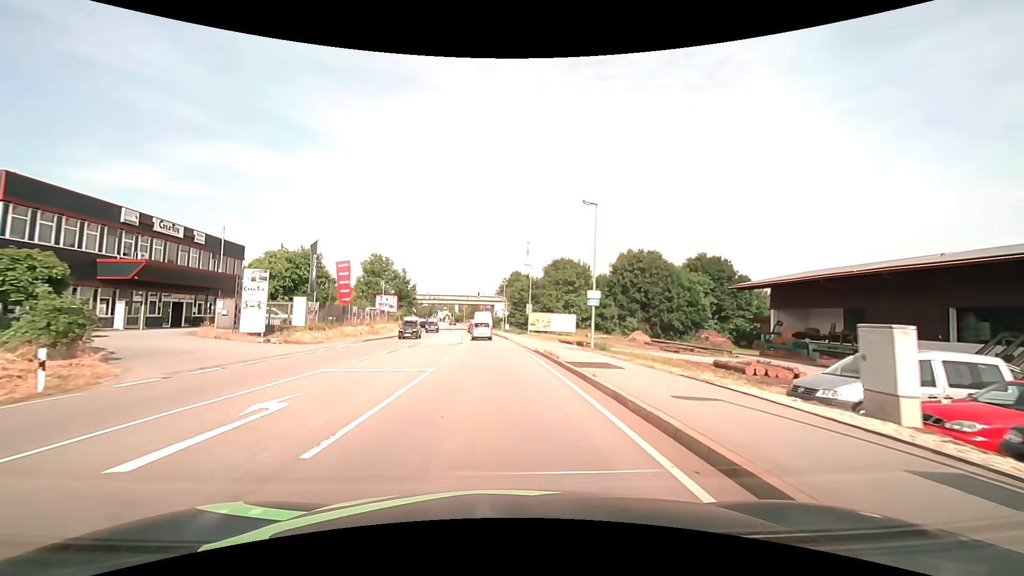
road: primary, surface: asphalt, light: Day
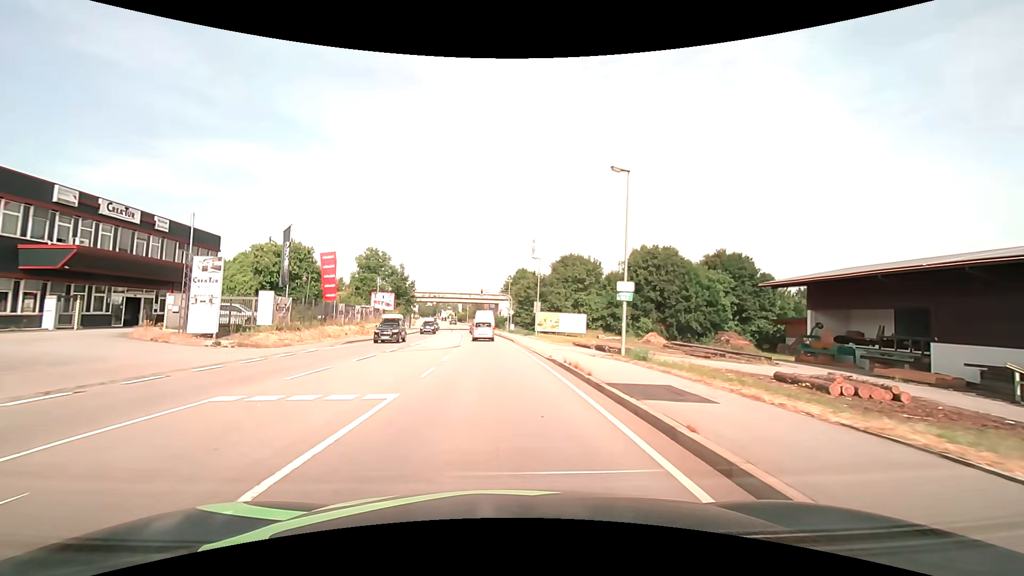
(0.0, +5.8) m; 0°
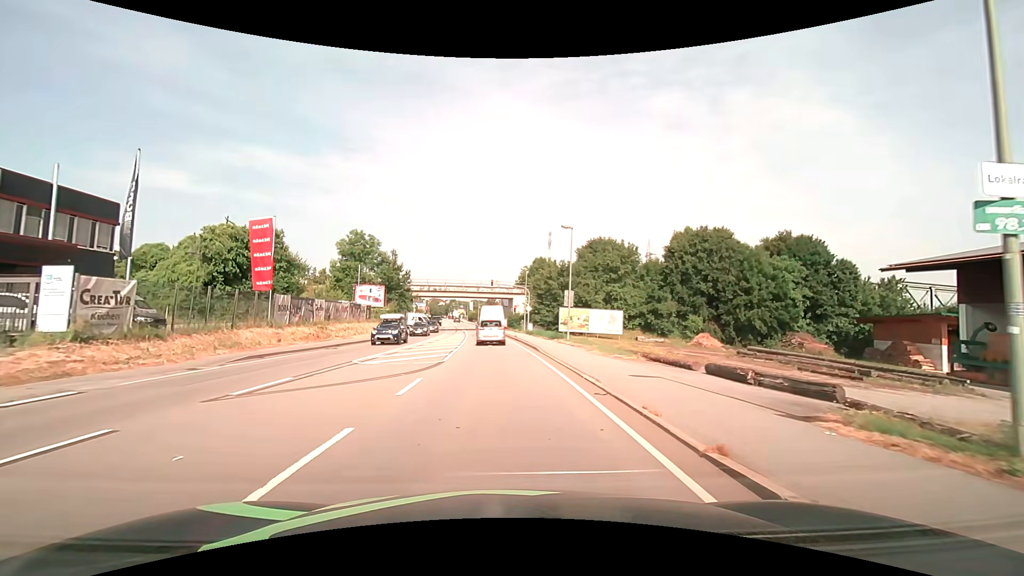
(-0.2, +14.9) m; -2°
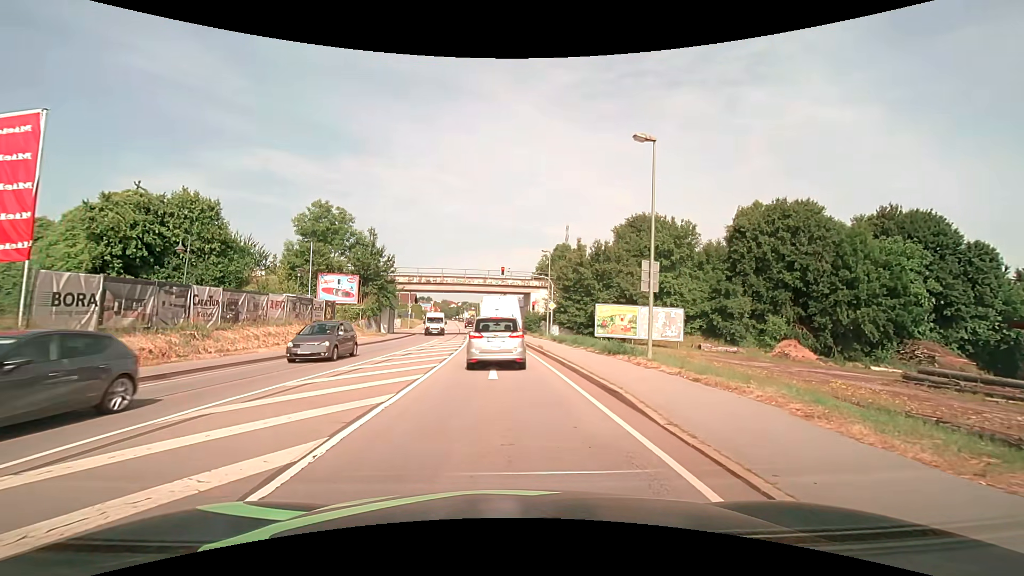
(-0.2, +16.3) m; -1°
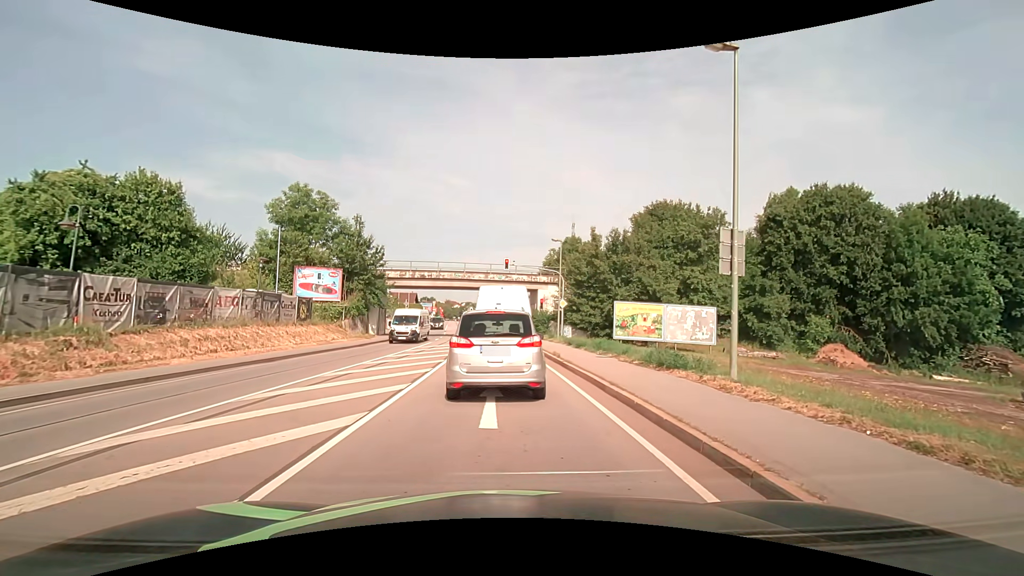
(-0.1, +5.8) m; 0°
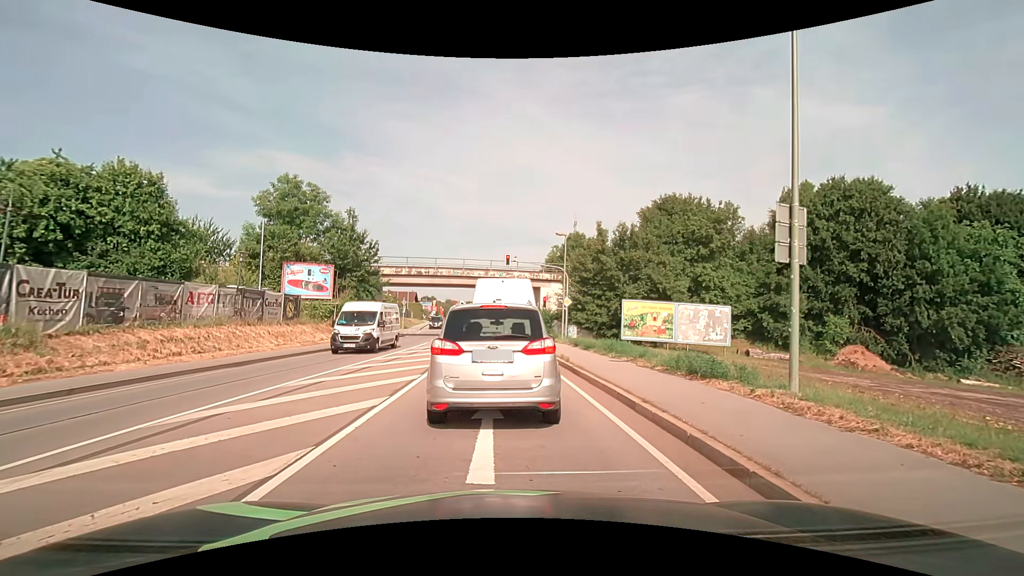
(0.0, +2.1) m; -2°
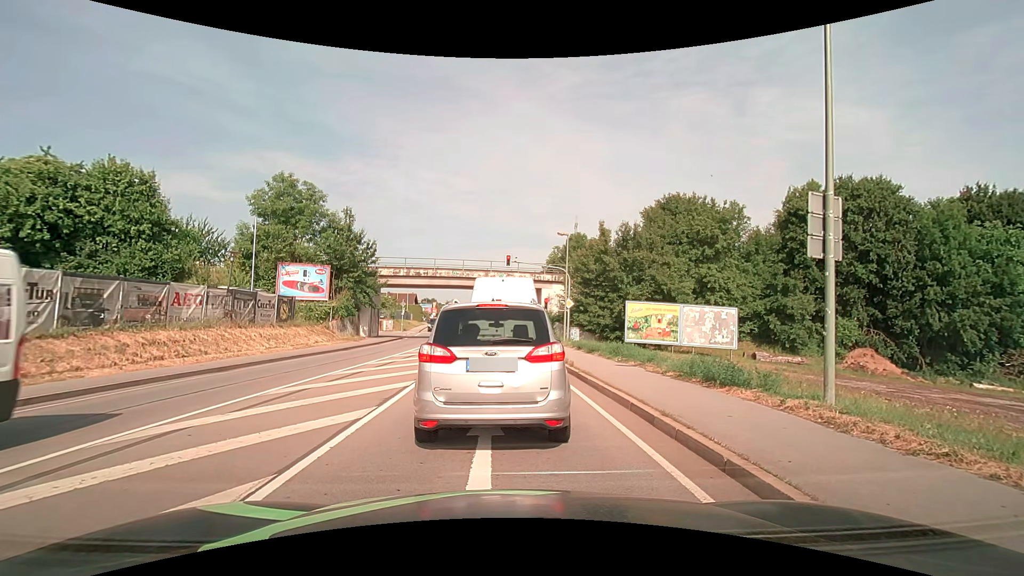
(0.0, +0.9) m; 0°
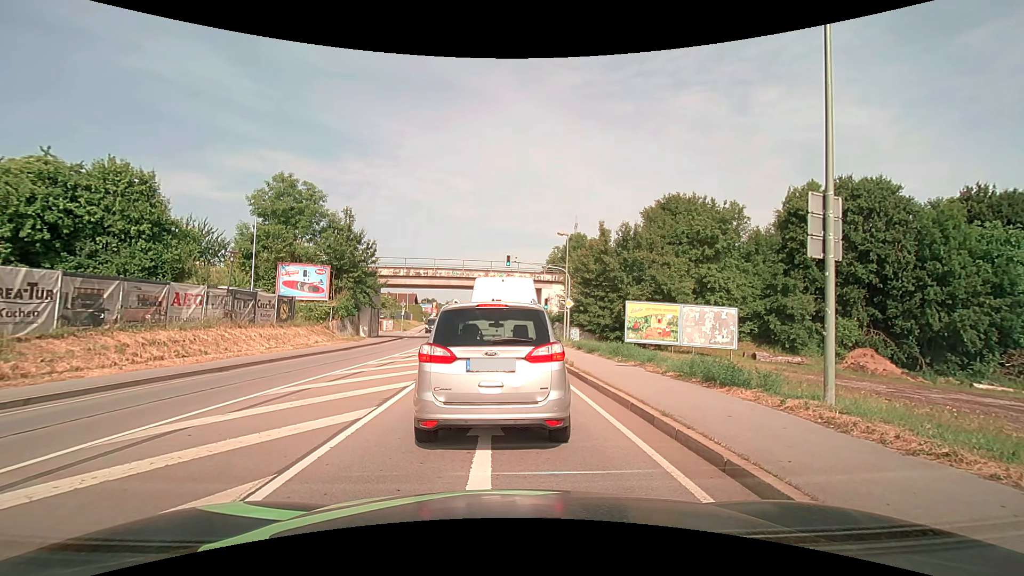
(0.0, 0.0) m; 0°
(0, +10) (0, +20) (0, +30) (0, +40) (-1, +50) (-1, +60) (-2, +70) (-3, +80) (-3, +90) (-4, +100) m
